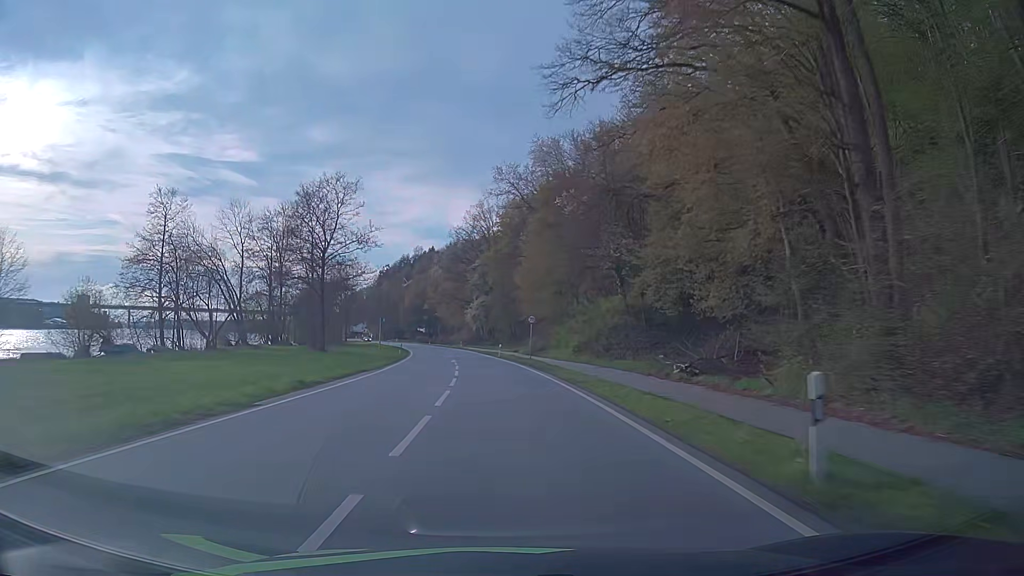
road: primary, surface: asphalt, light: Day
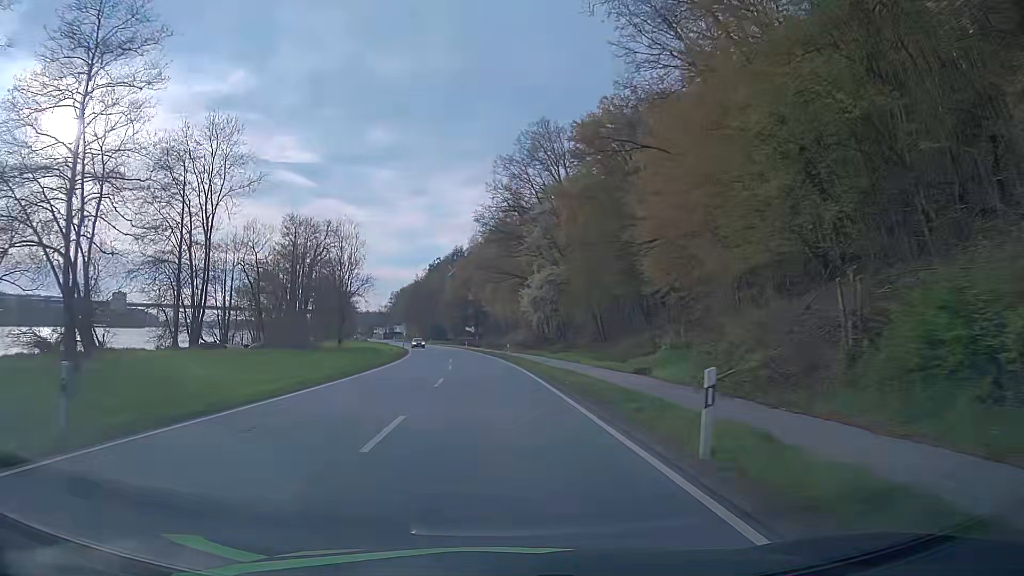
(-2.1, +48.0) m; -5°
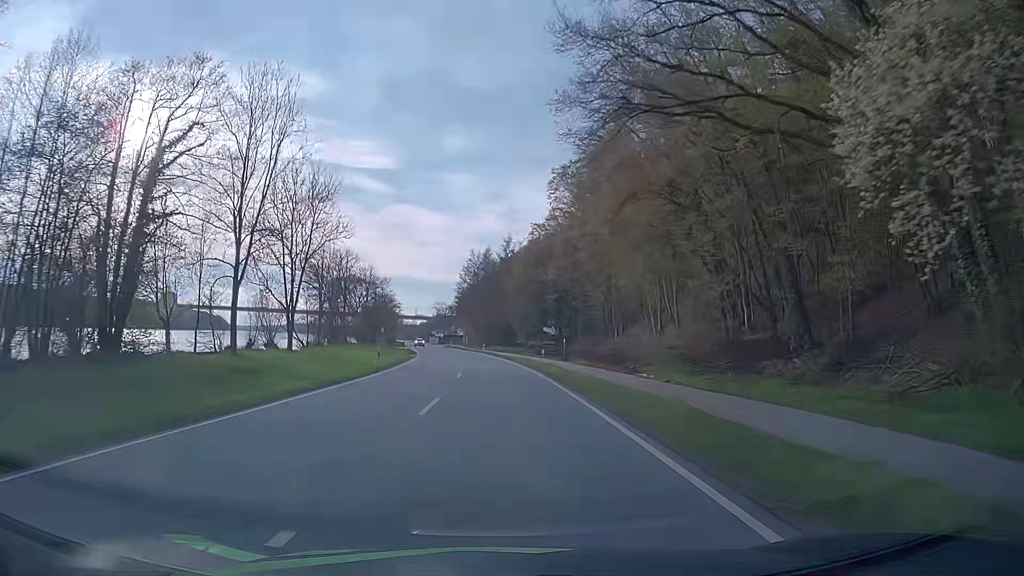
(-3.1, +55.5) m; -7°
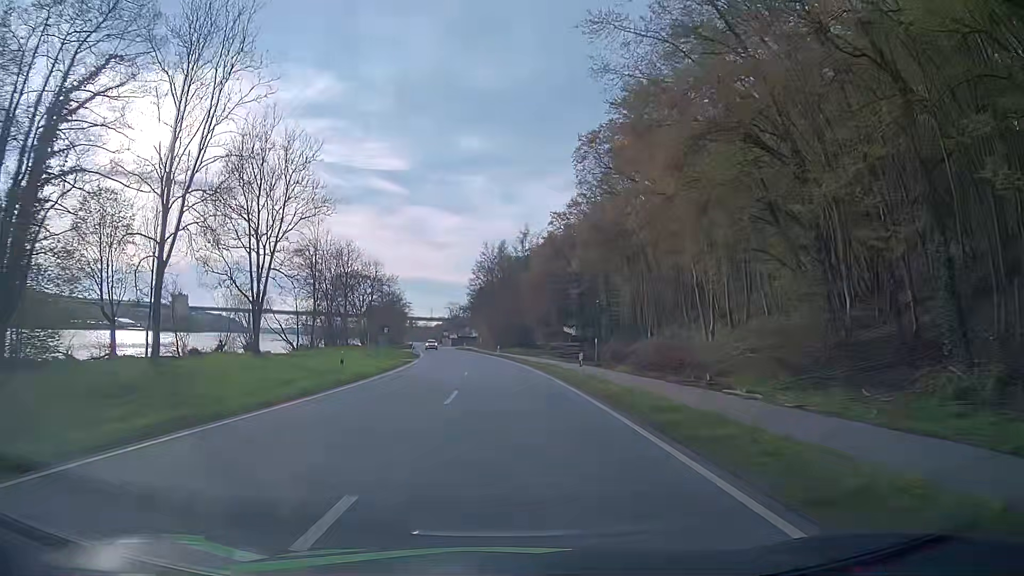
(-0.1, +10.9) m; -1°
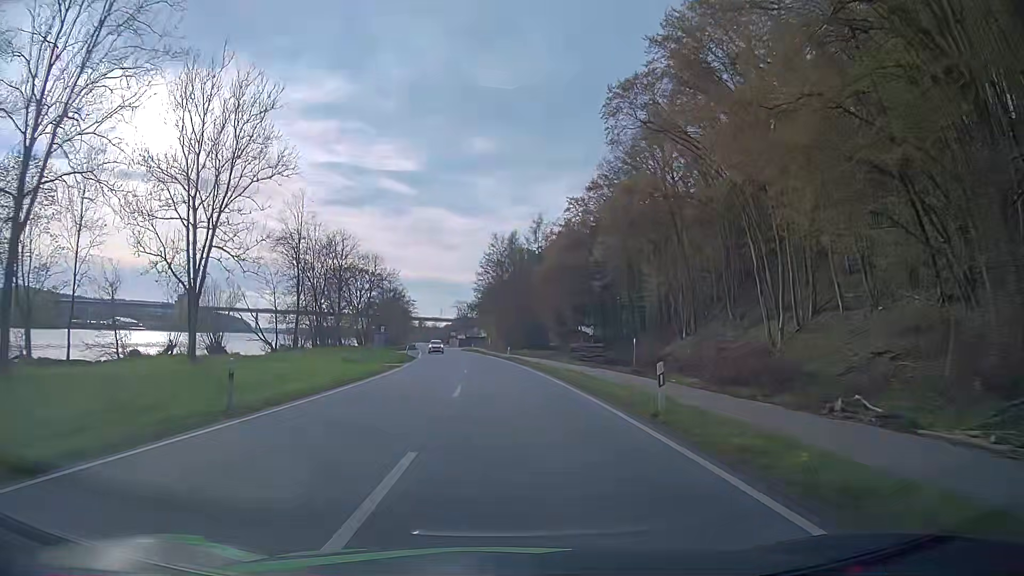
(-0.1, +10.8) m; 0°
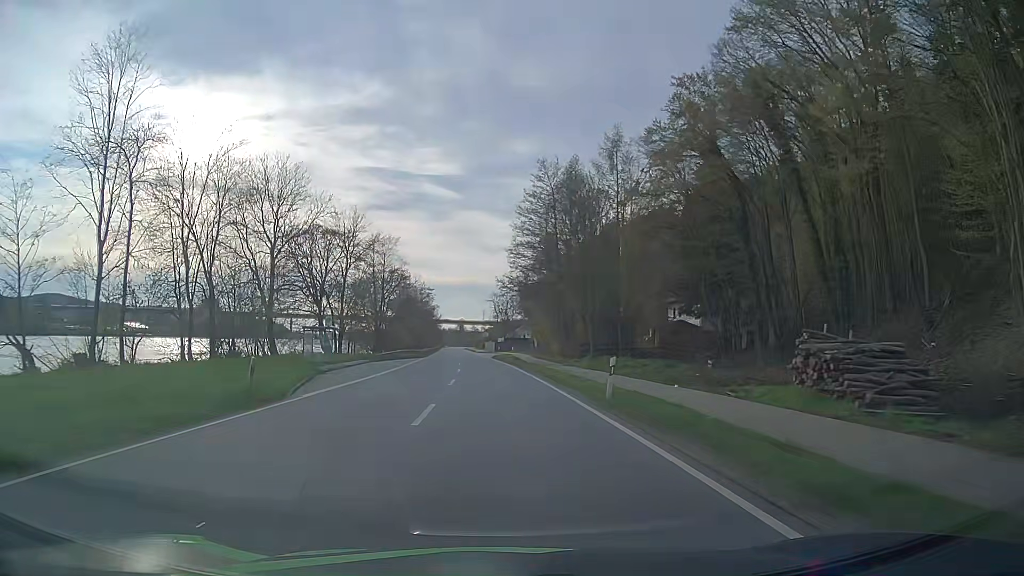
(-1.3, +43.1) m; -4°
